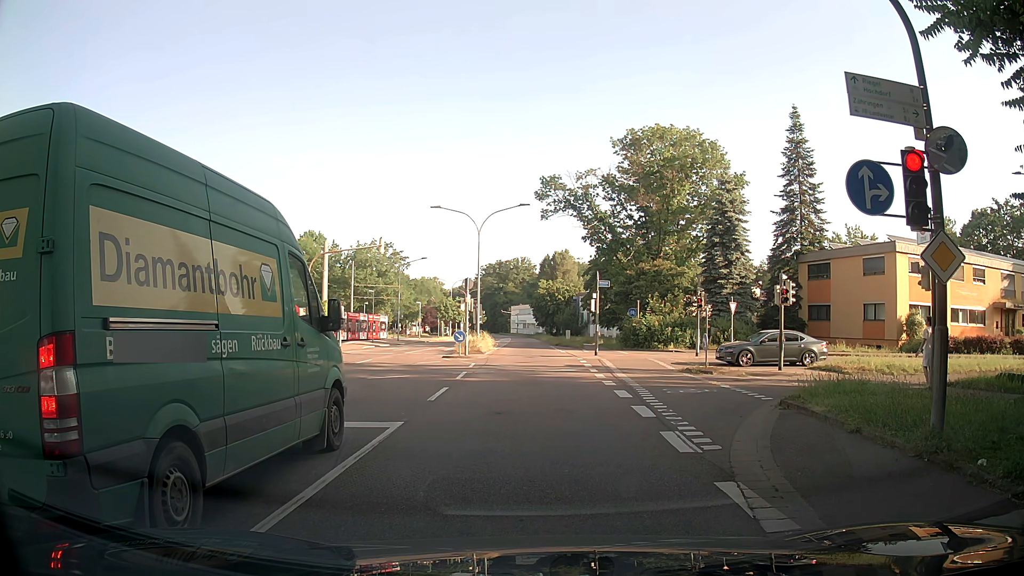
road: secondary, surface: asphalt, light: Day
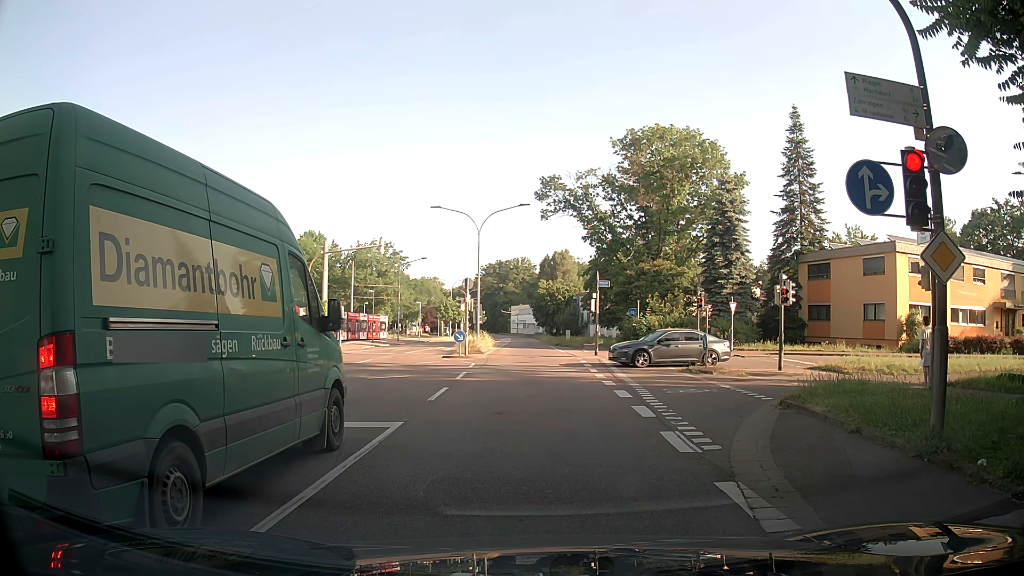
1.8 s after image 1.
(0.0, 0.0) m; 0°
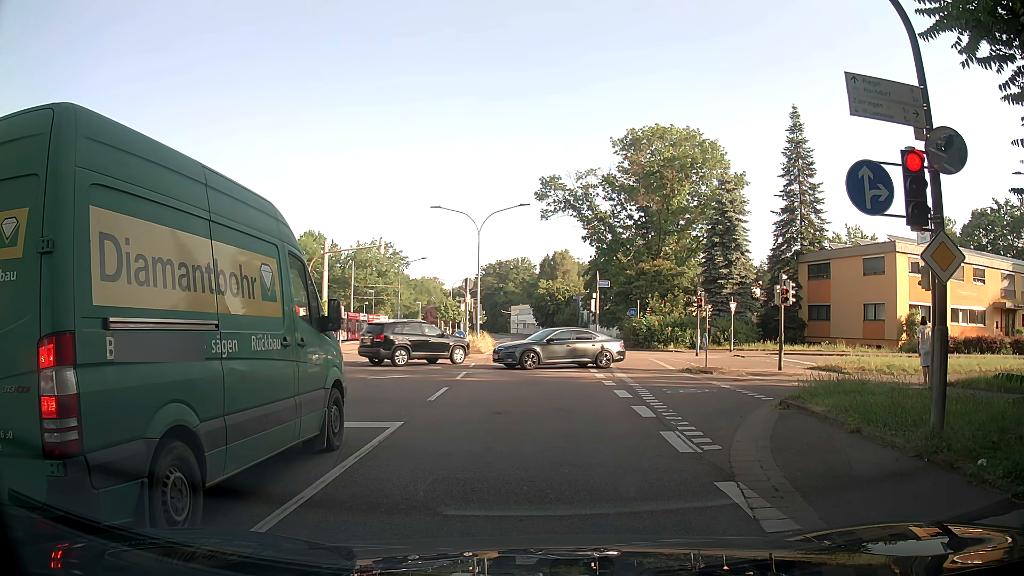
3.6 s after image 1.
(0.0, 0.0) m; 0°
